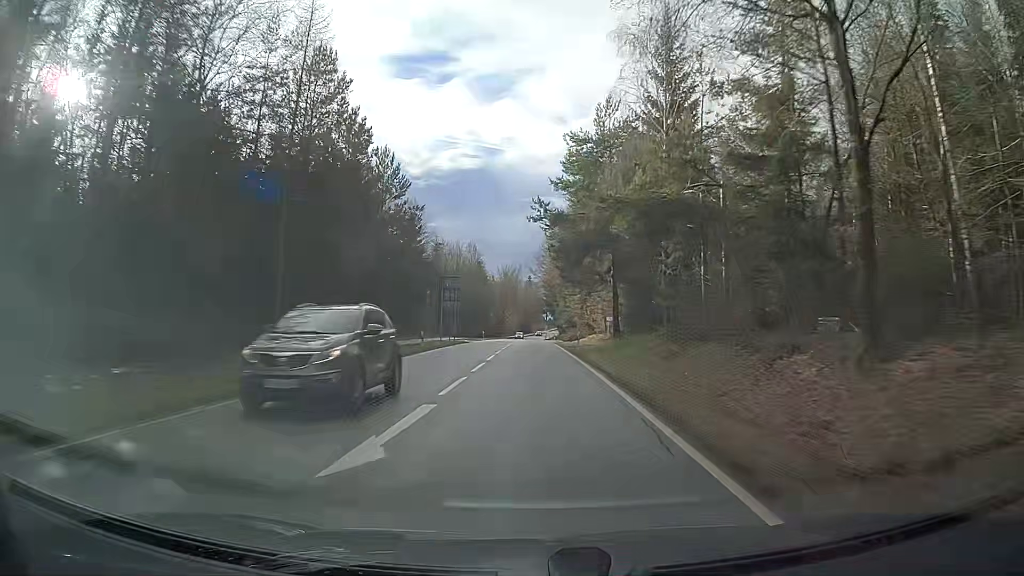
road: tertiary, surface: asphalt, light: Day
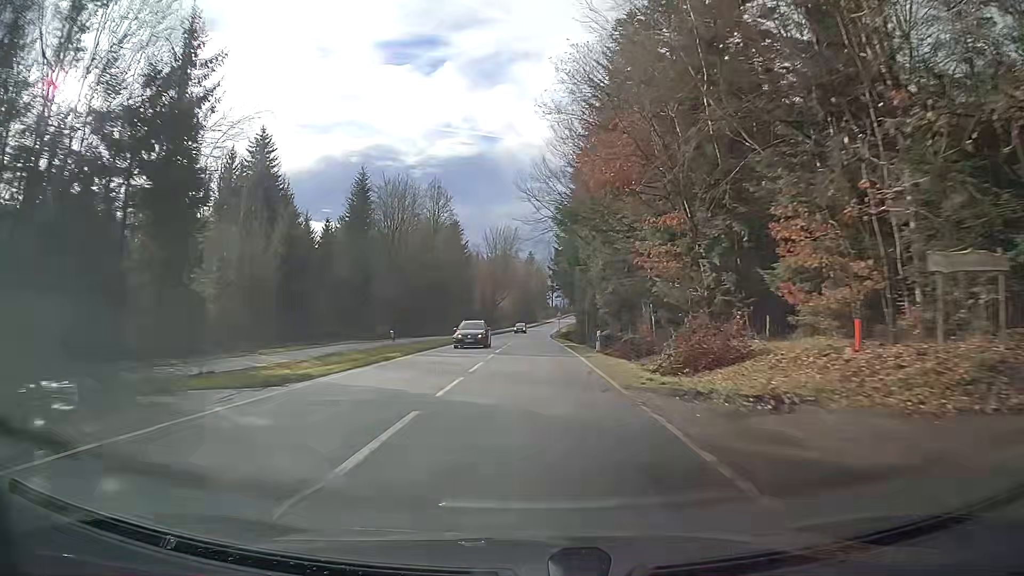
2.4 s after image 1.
(+0.4, +55.2) m; 0°
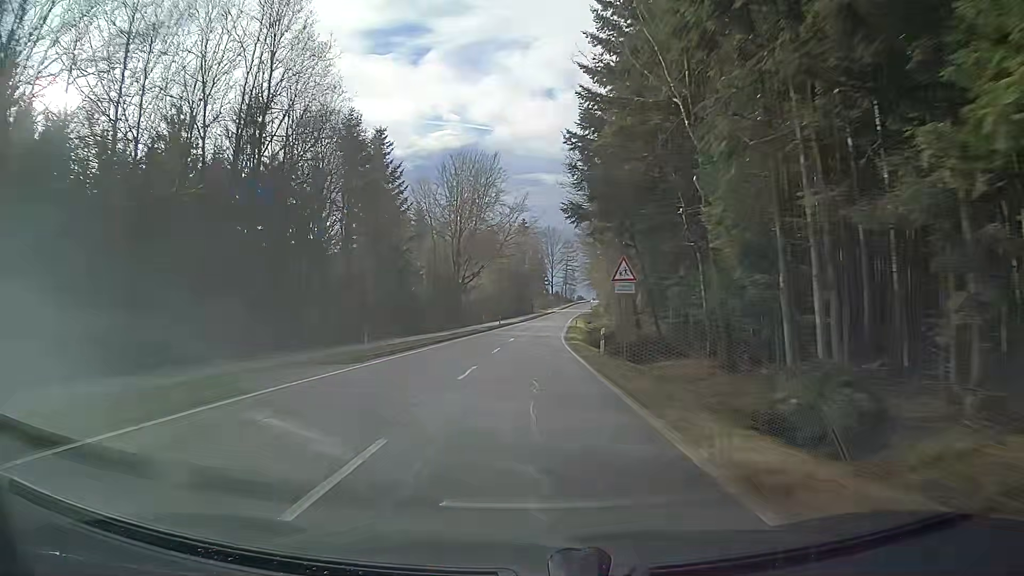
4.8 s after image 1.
(0.0, +56.6) m; 0°
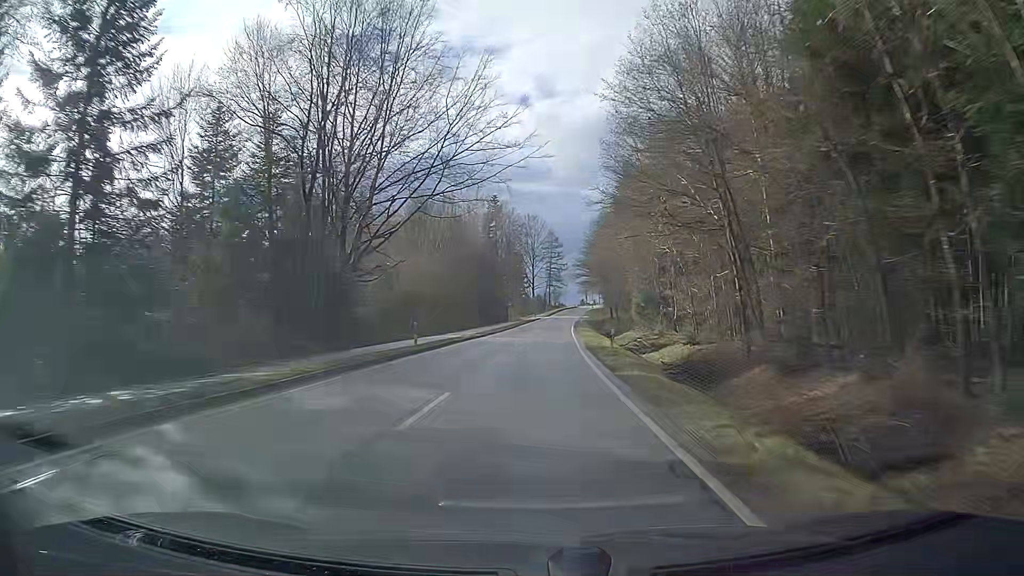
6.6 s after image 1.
(+0.6, +43.5) m; +2°
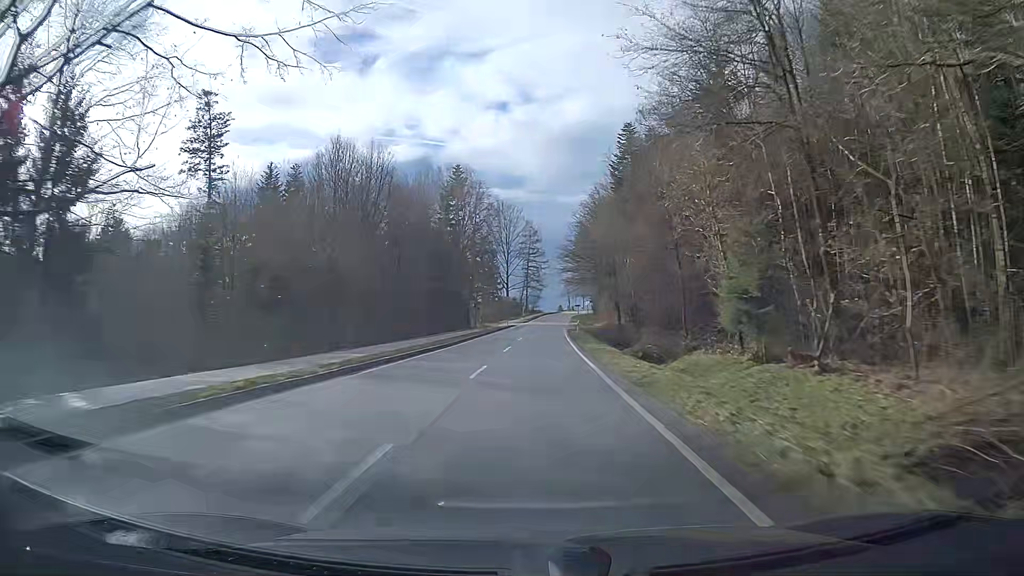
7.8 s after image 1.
(+0.5, +29.4) m; +2°
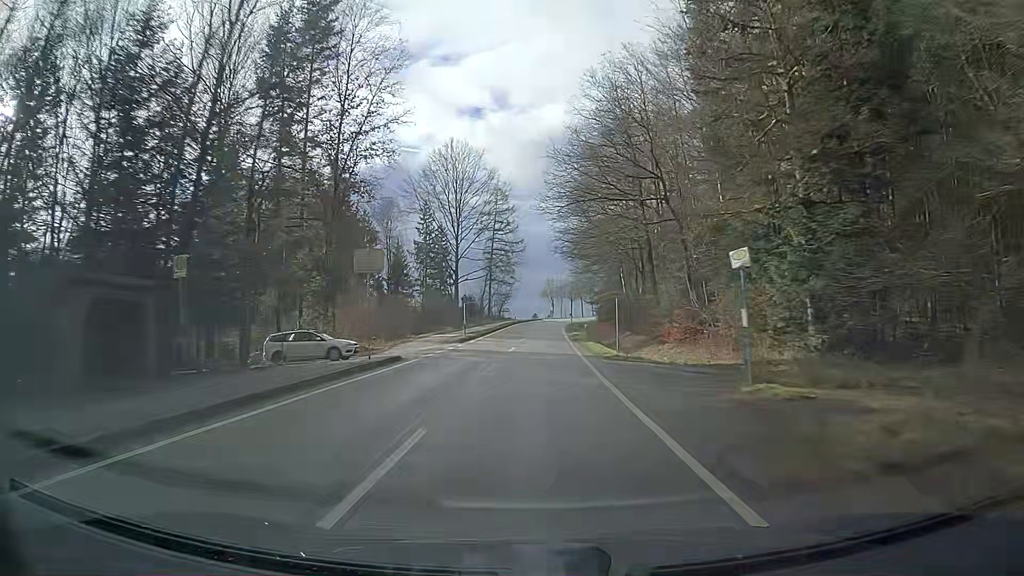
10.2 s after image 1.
(+1.0, +59.5) m; +2°
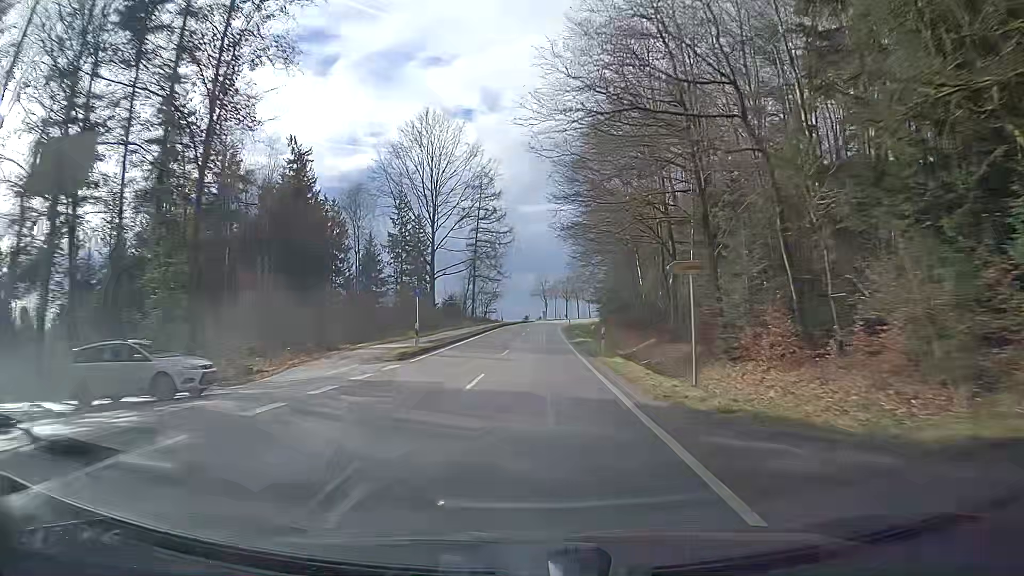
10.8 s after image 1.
(+0.1, +15.0) m; +1°
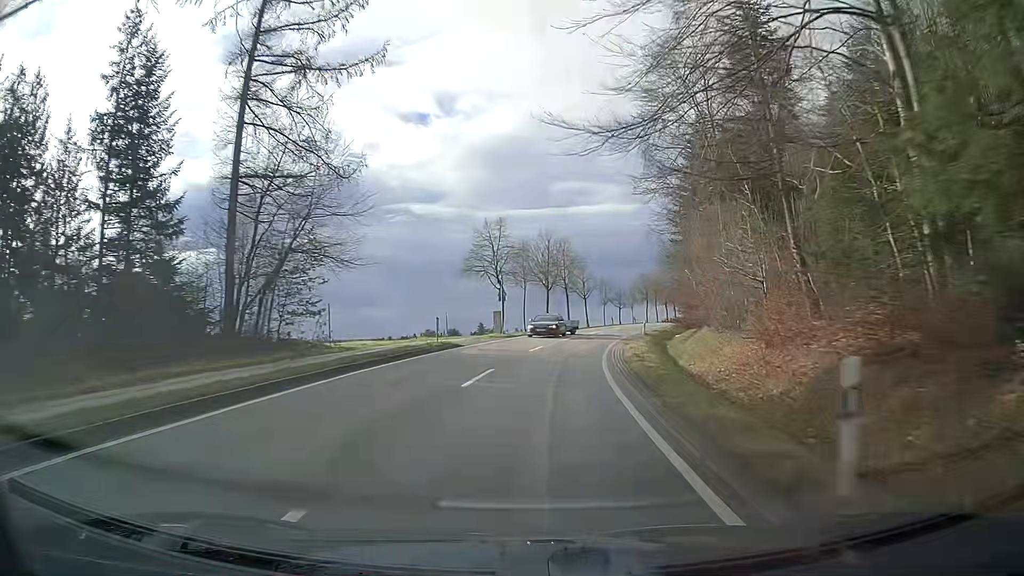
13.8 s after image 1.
(+1.8, +72.2) m; +5°
